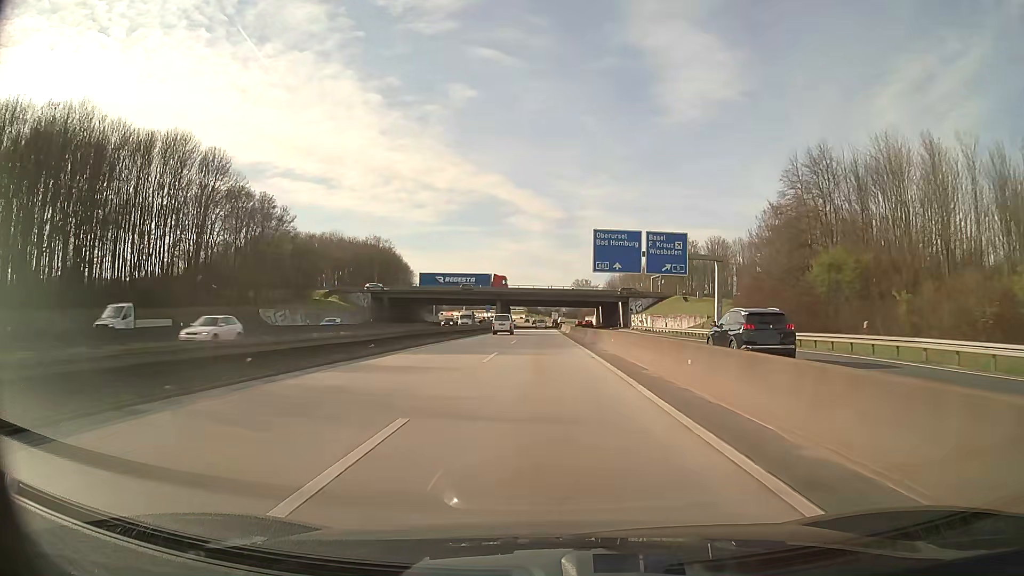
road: motorway_link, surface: asphalt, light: Day
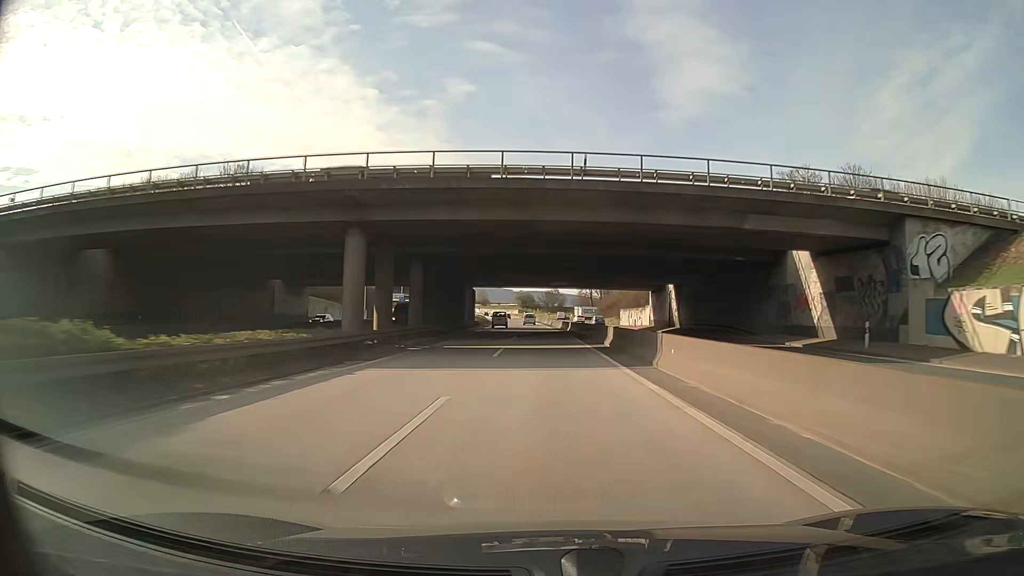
(-0.1, +87.2) m; 0°
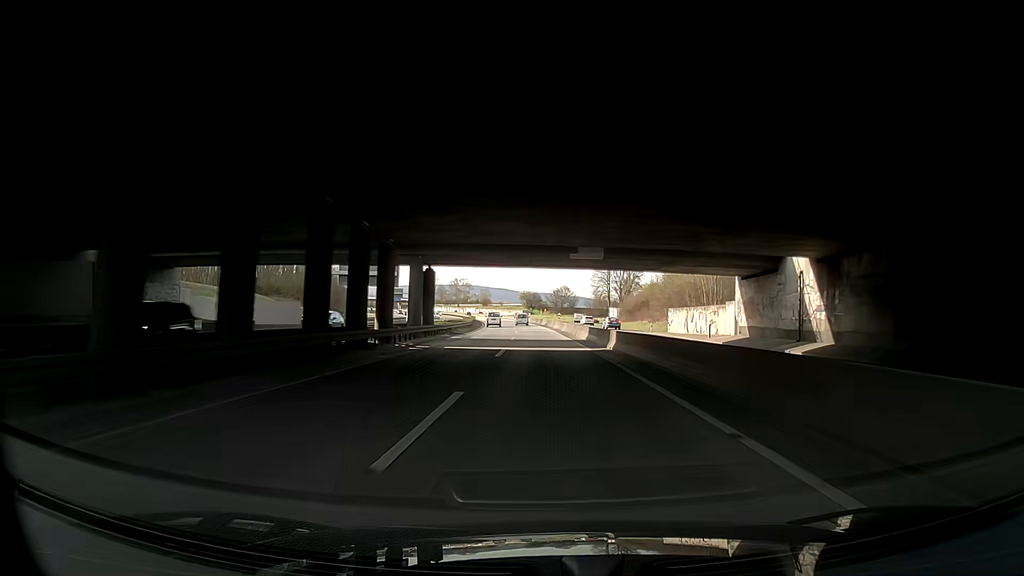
(-0.2, +34.9) m; -1°
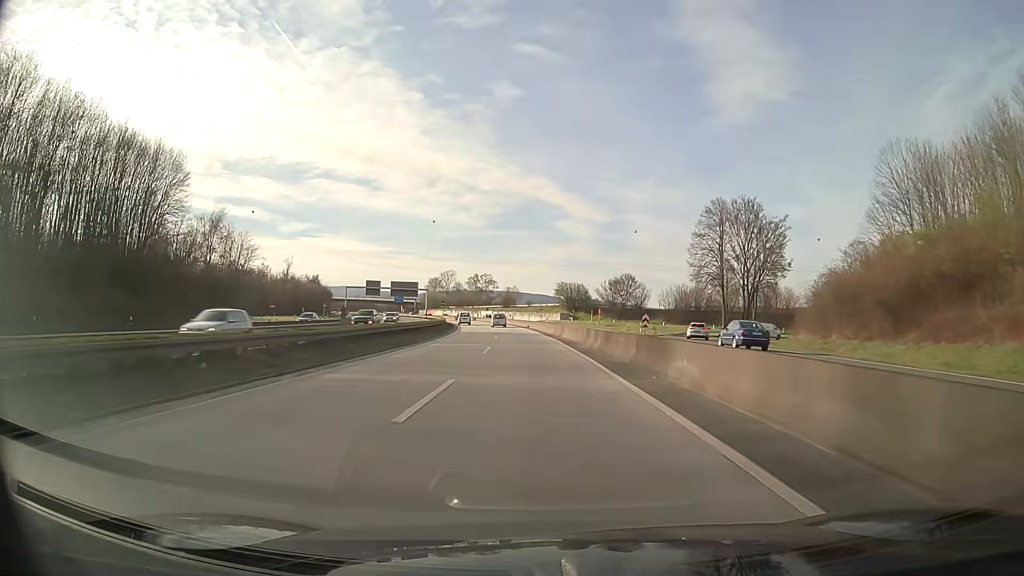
(-1.4, +87.1) m; -3°
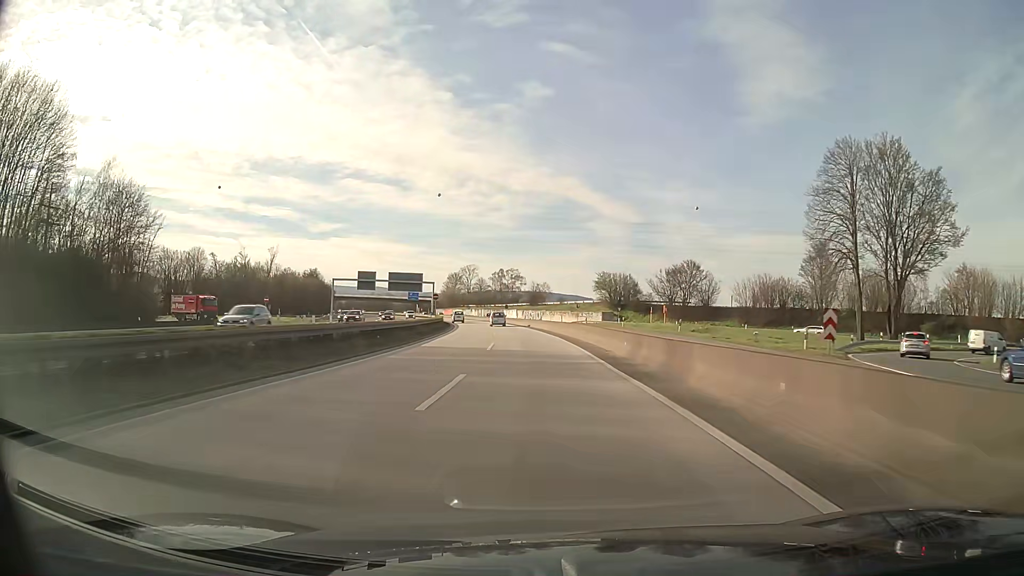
(-0.9, +34.7) m; -3°
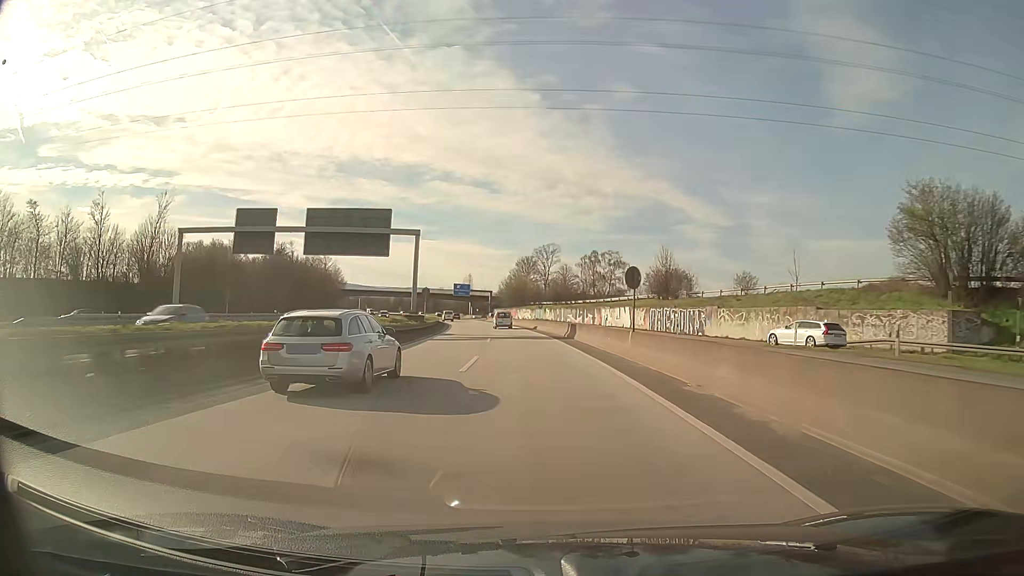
(-5.6, +86.6) m; -7°
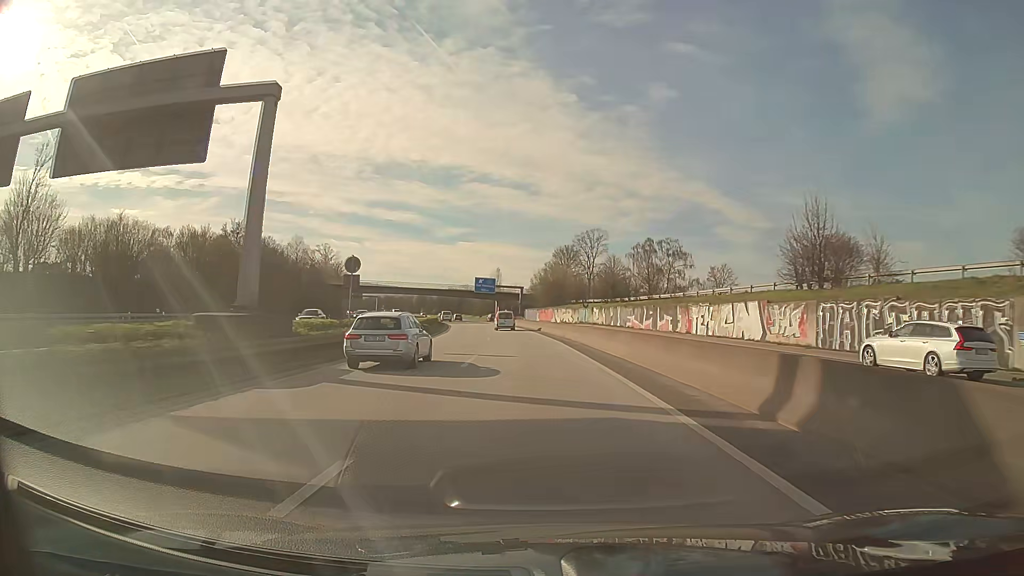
(-1.0, +34.5) m; -3°
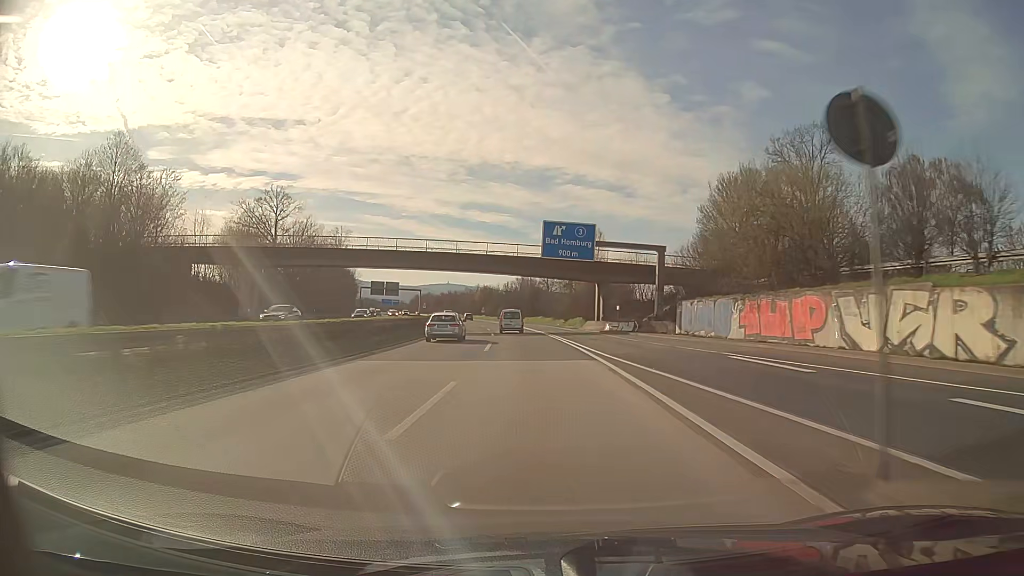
(-6.1, +83.6) m; -8°
(0, +10) (0, +20) (-1, +30) (-1, +40) (-2, +50) (-3, +60) (-4, +70) (-5, +80) (-6, +90) (-8, +100) m
